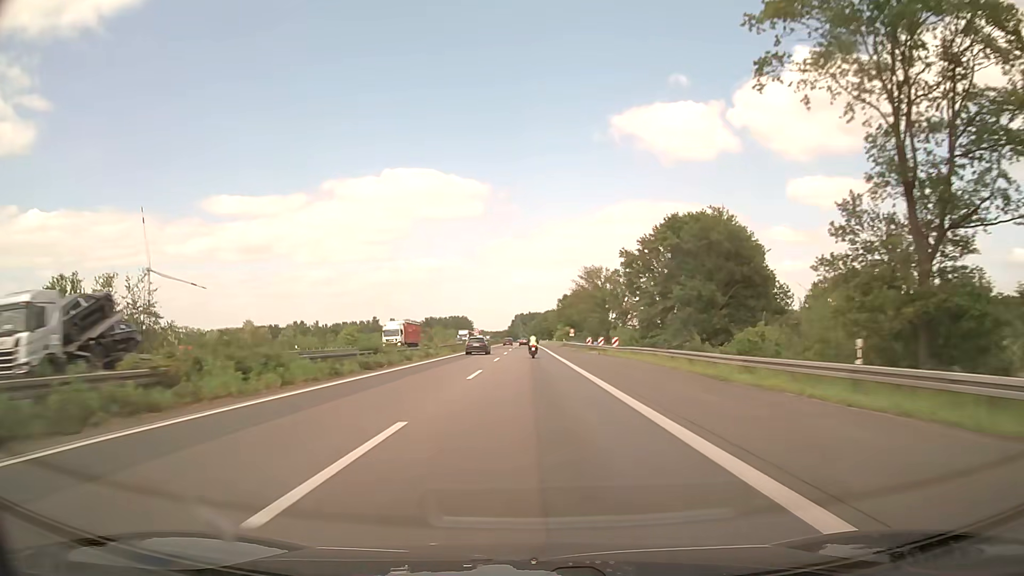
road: motorway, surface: asphalt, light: Day
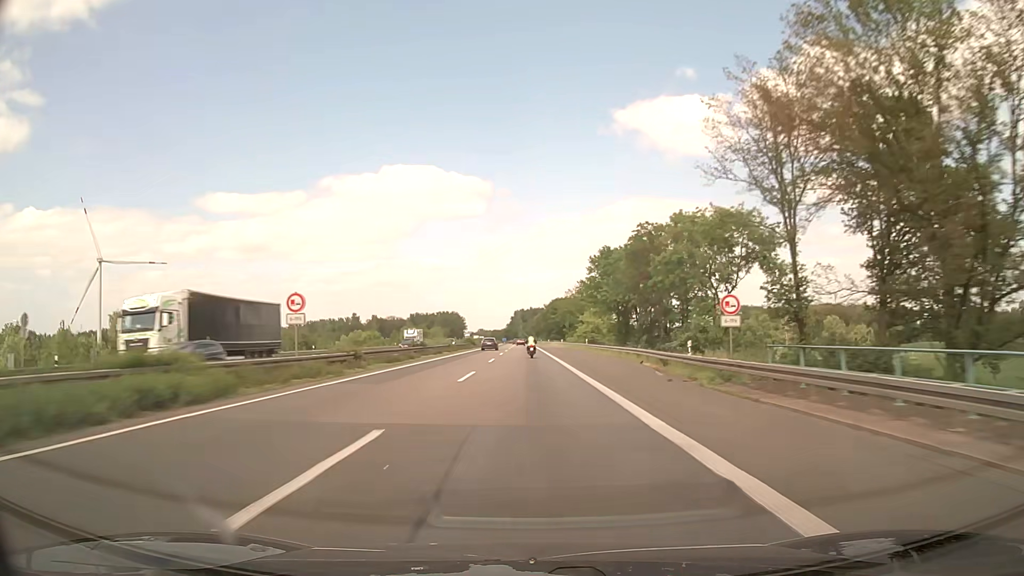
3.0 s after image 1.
(+0.1, +90.6) m; 0°
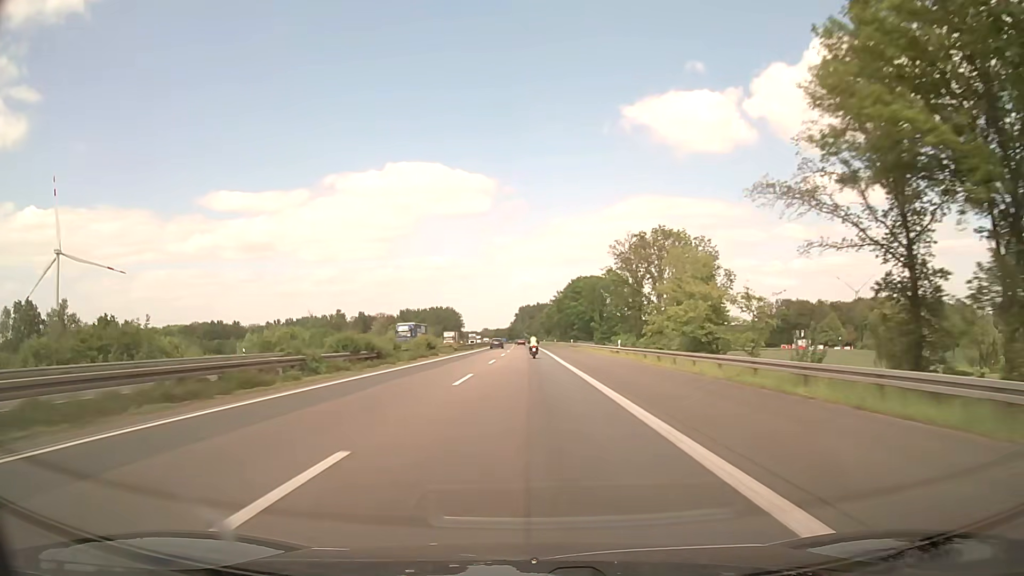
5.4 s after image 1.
(-0.3, +73.4) m; 0°
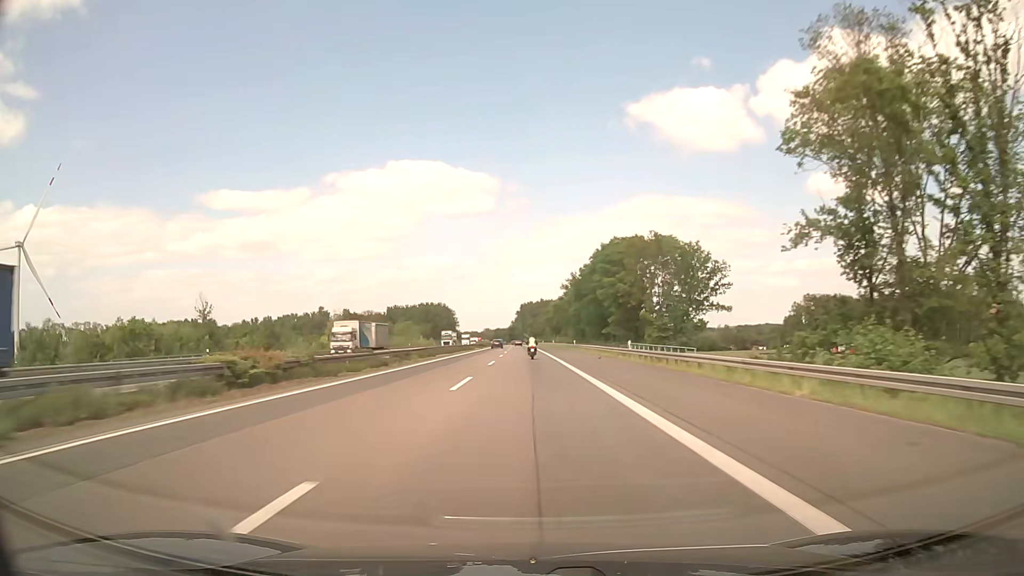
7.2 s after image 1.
(-0.1, +55.4) m; 0°
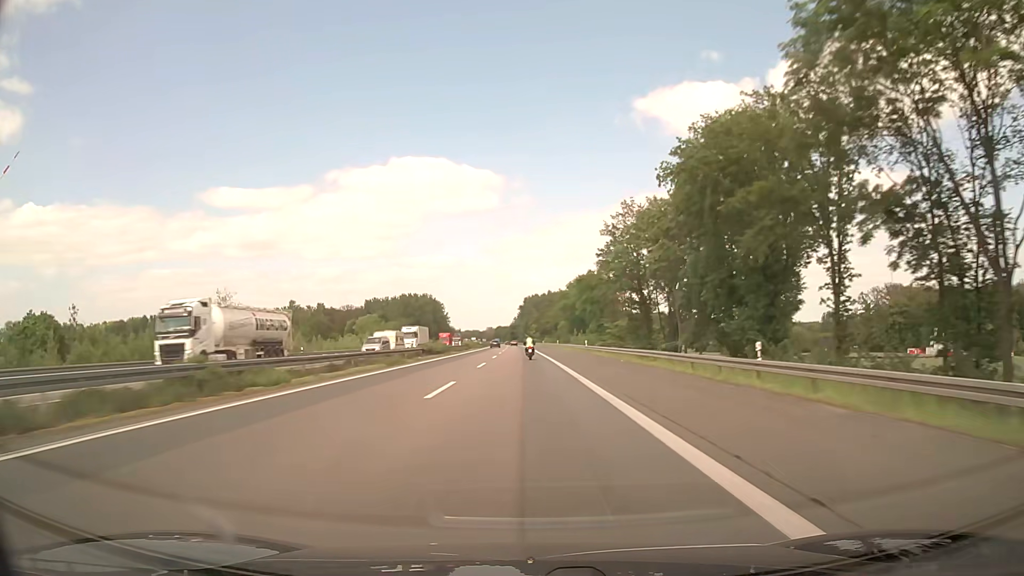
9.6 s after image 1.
(-0.3, +74.0) m; 0°
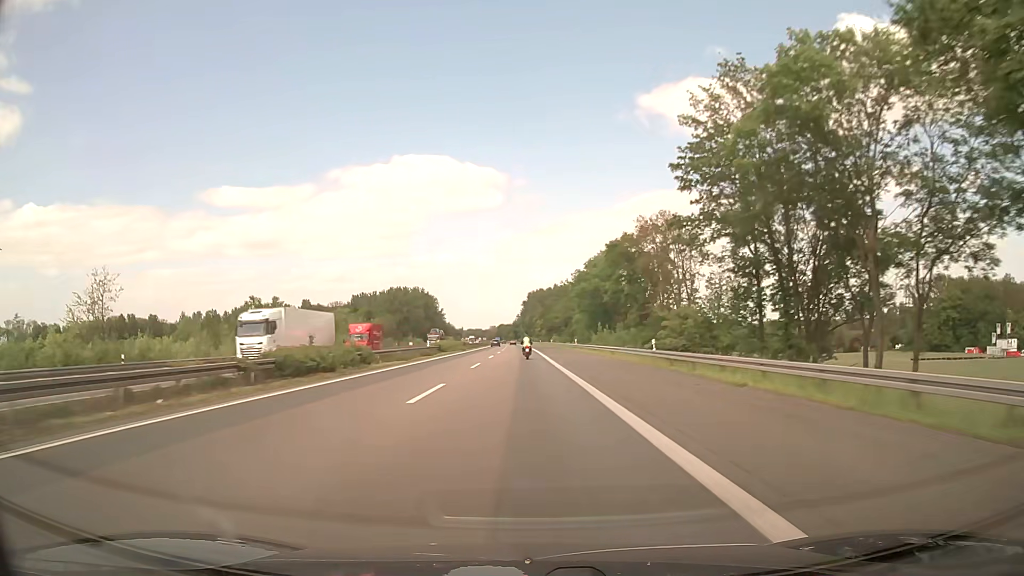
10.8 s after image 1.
(-0.1, +37.1) m; 0°
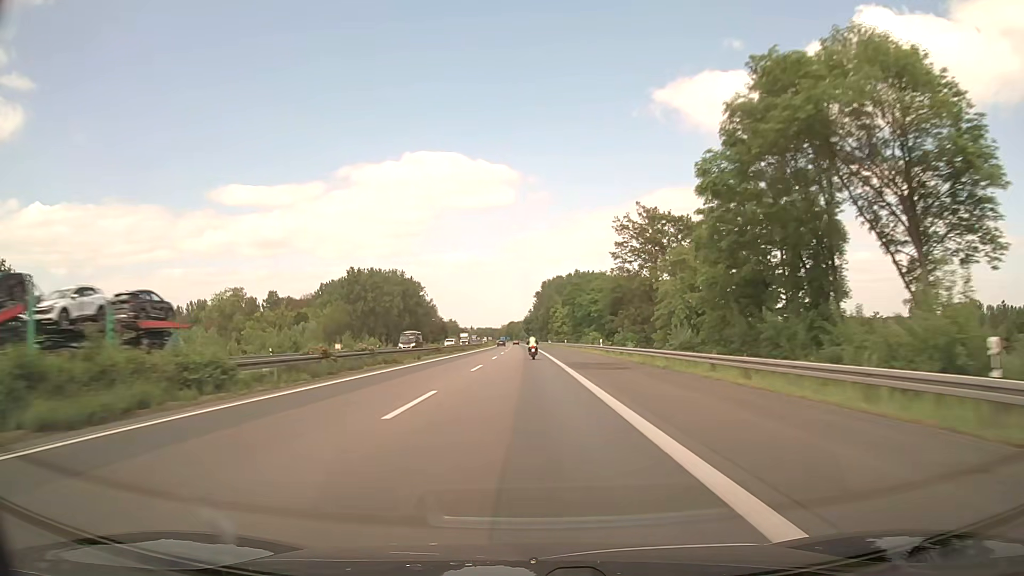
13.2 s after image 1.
(-0.9, +74.4) m; -1°
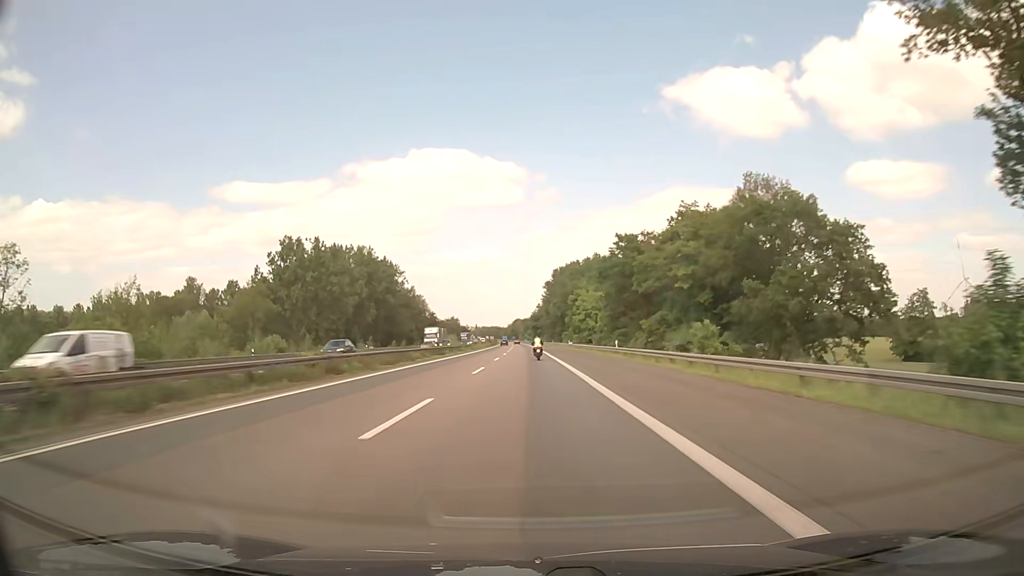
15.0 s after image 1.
(-0.3, +55.9) m; -1°
(0, +10) (0, +20) (0, +30) (0, +40) (0, +50) (0, +60) (0, +70) (0, +80) (0, +90) (-1, +100) m
